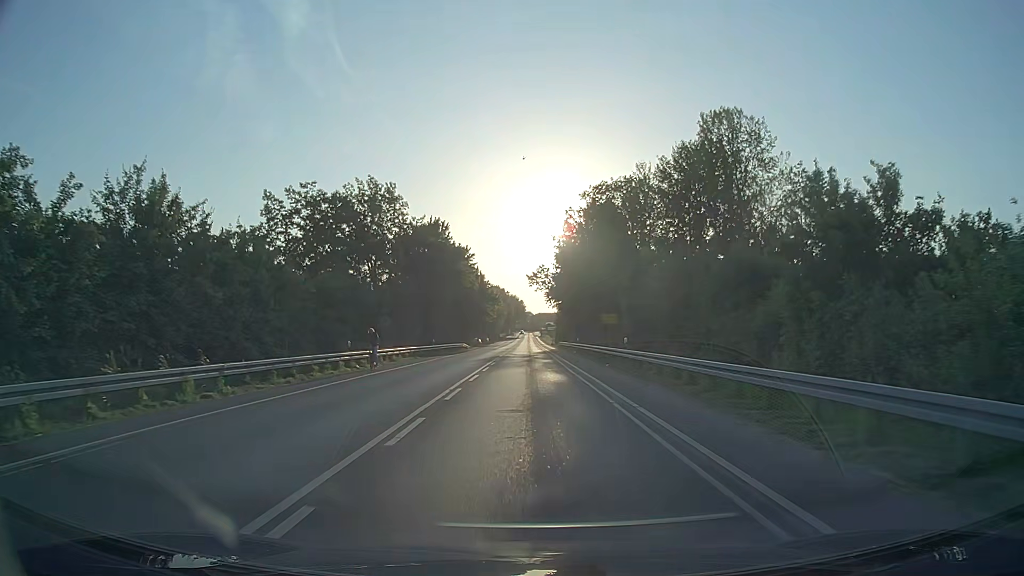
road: secondary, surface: asphalt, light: Day
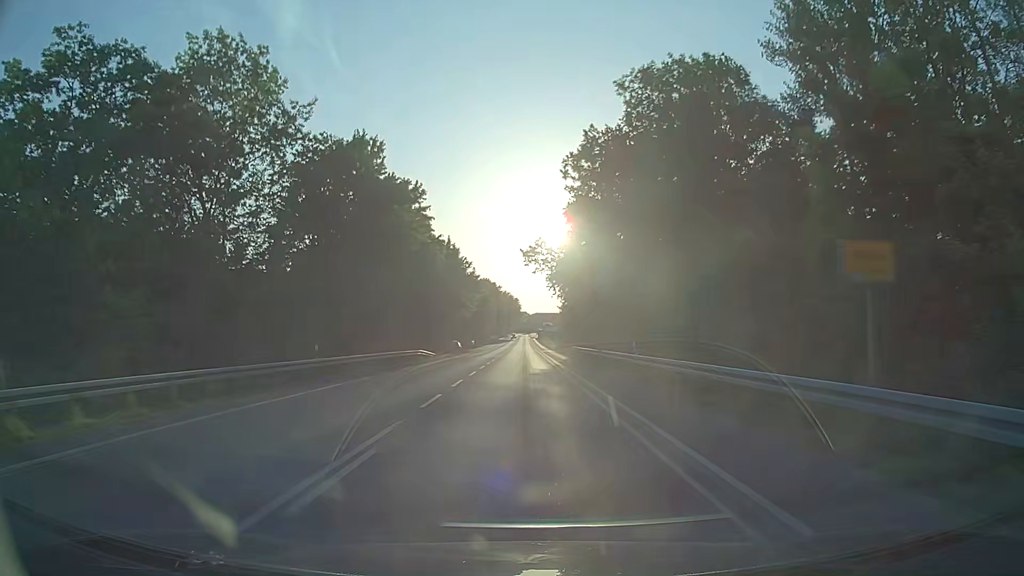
(+0.1, +32.5) m; +1°
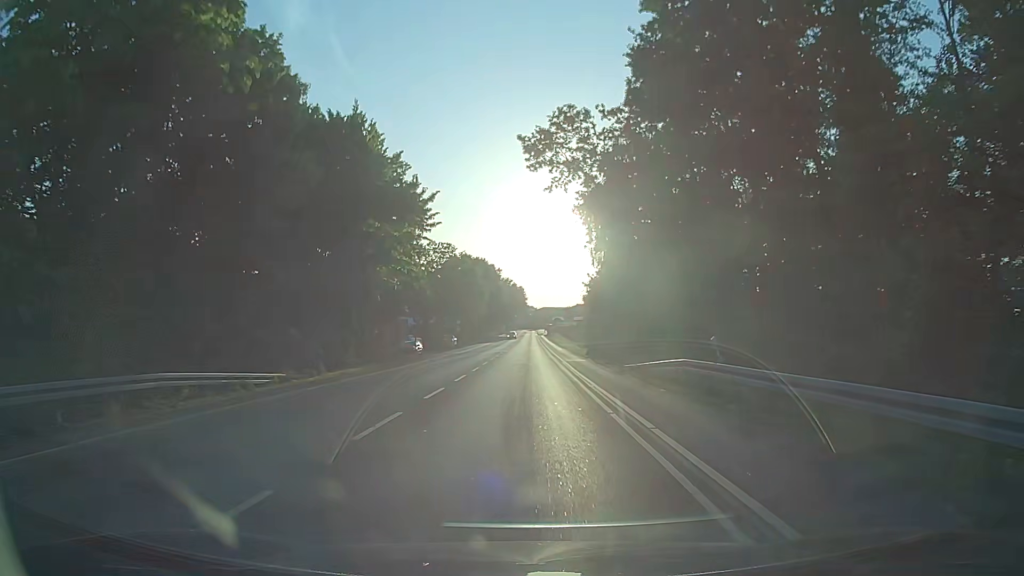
(-0.2, +40.7) m; -1°
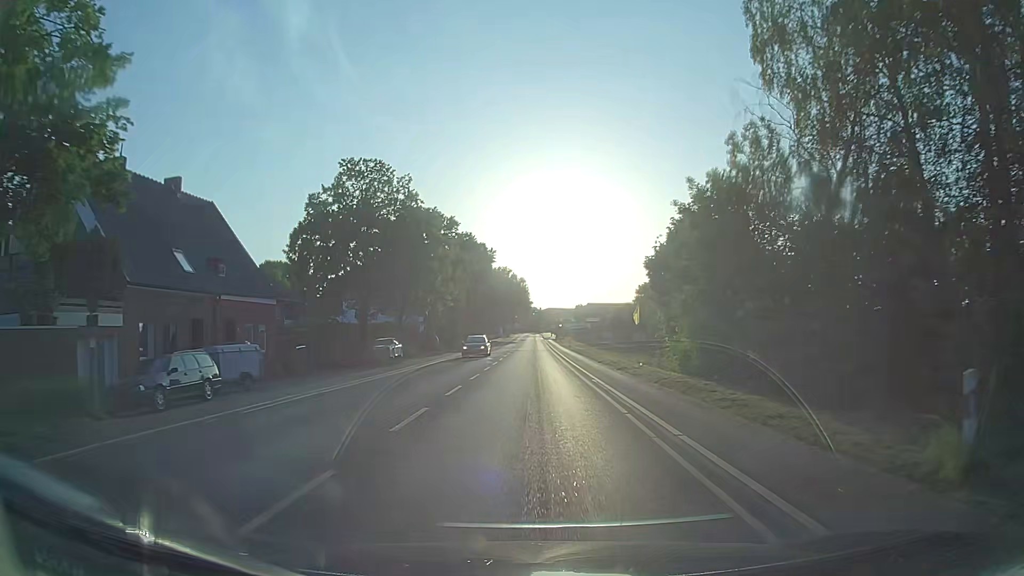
(-0.1, +40.7) m; 0°
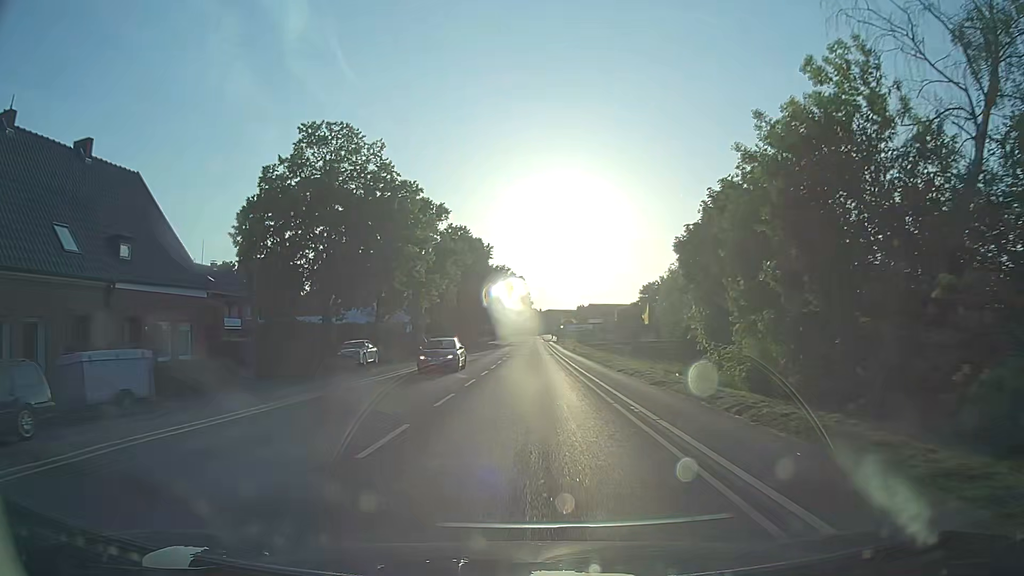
(0.0, +8.1) m; 0°
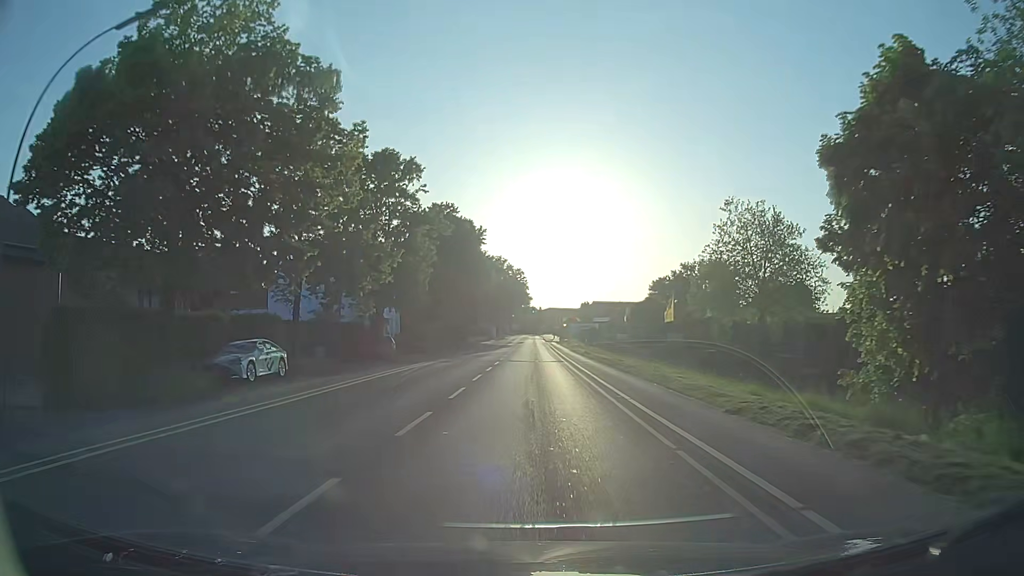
(0.0, +16.1) m; 0°
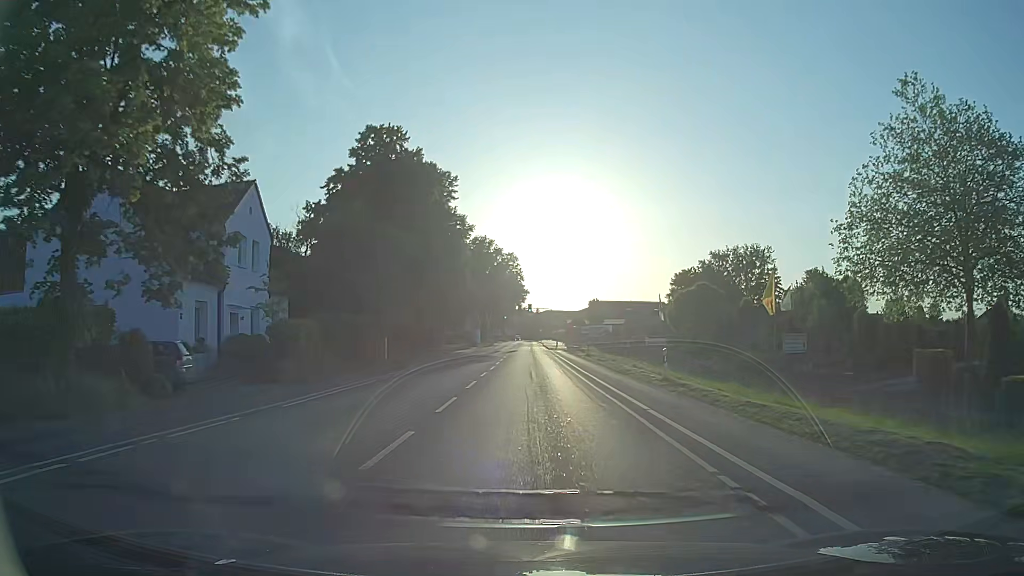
(+0.3, +32.2) m; +1°
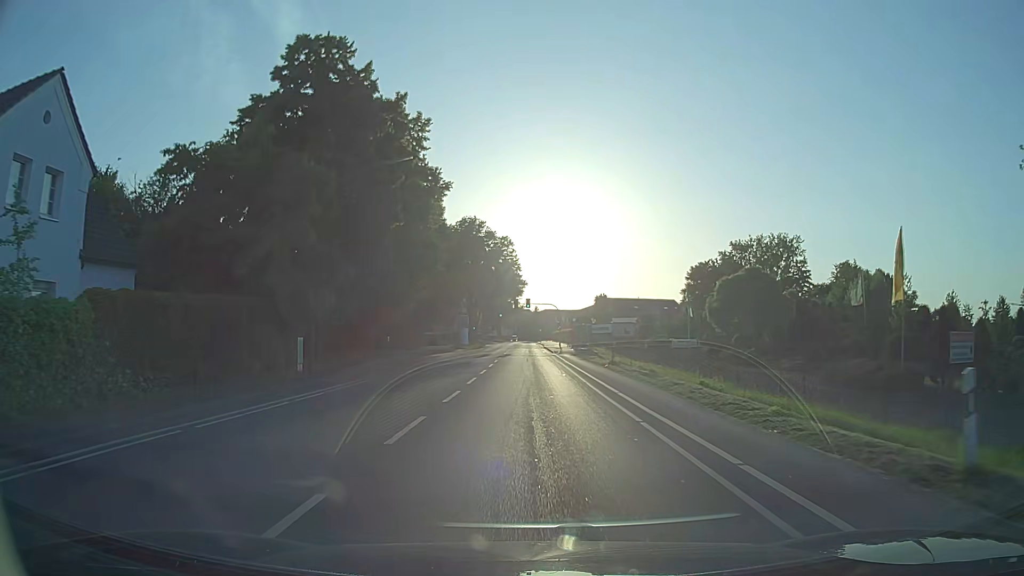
(0.0, +16.1) m; 0°
(0, +10) (0, +20) (0, +30) (0, +40) (0, +50) (0, +60) (0, +70) (+1, +80) (+1, +90) (+1, +100) m
